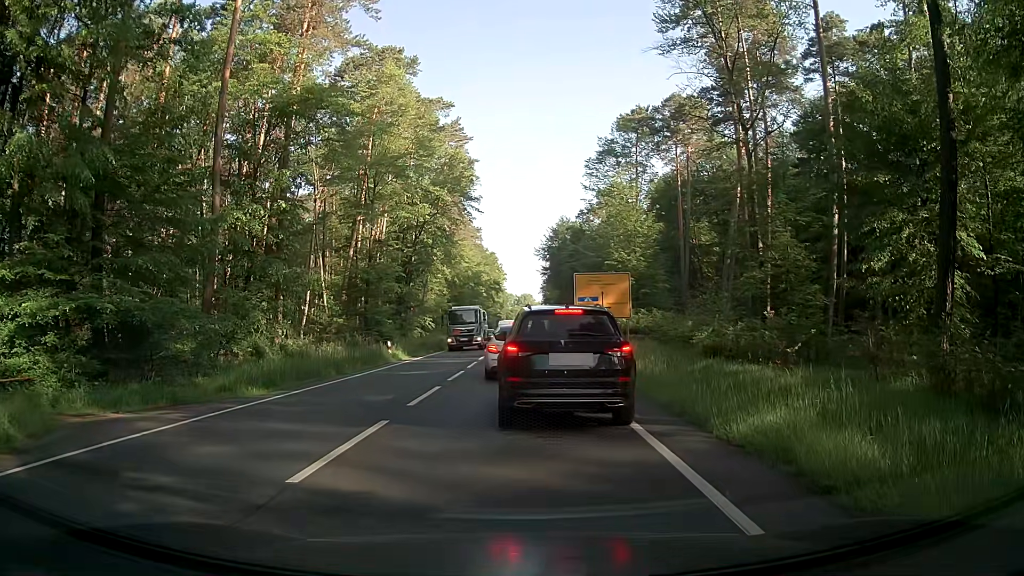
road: primary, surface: asphalt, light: Day
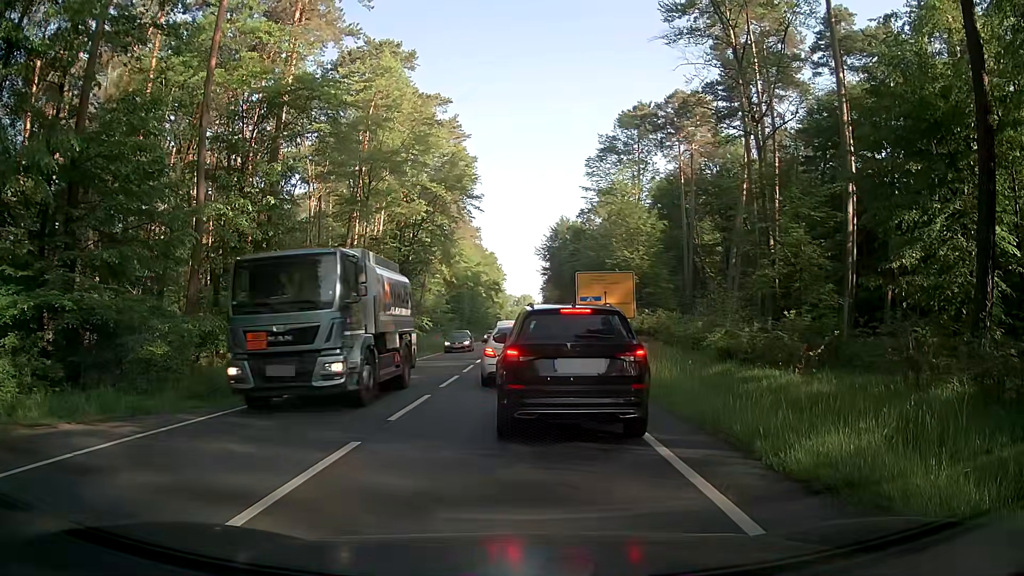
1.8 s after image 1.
(0.0, +1.8) m; 0°
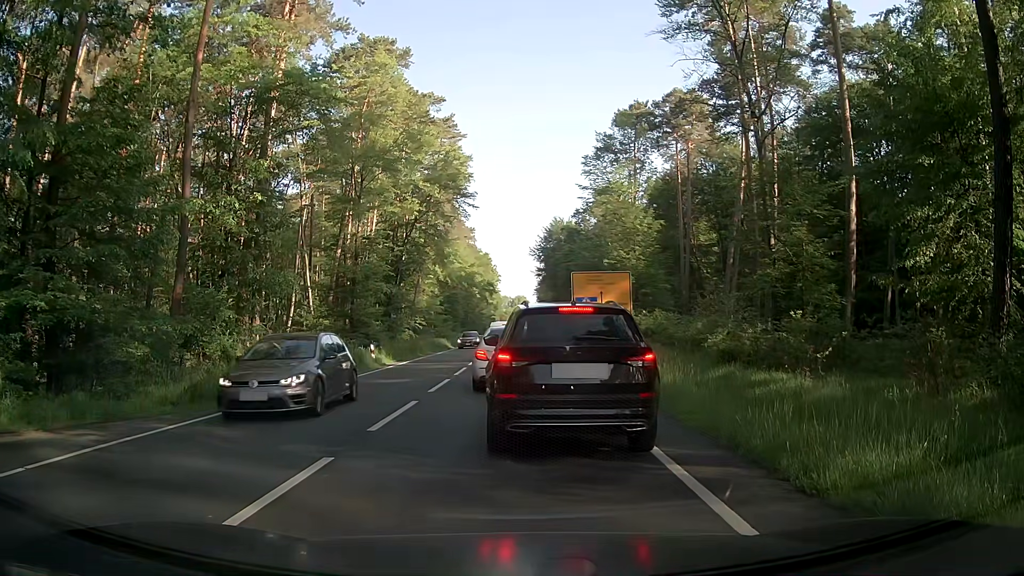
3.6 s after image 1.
(0.0, +0.9) m; 0°
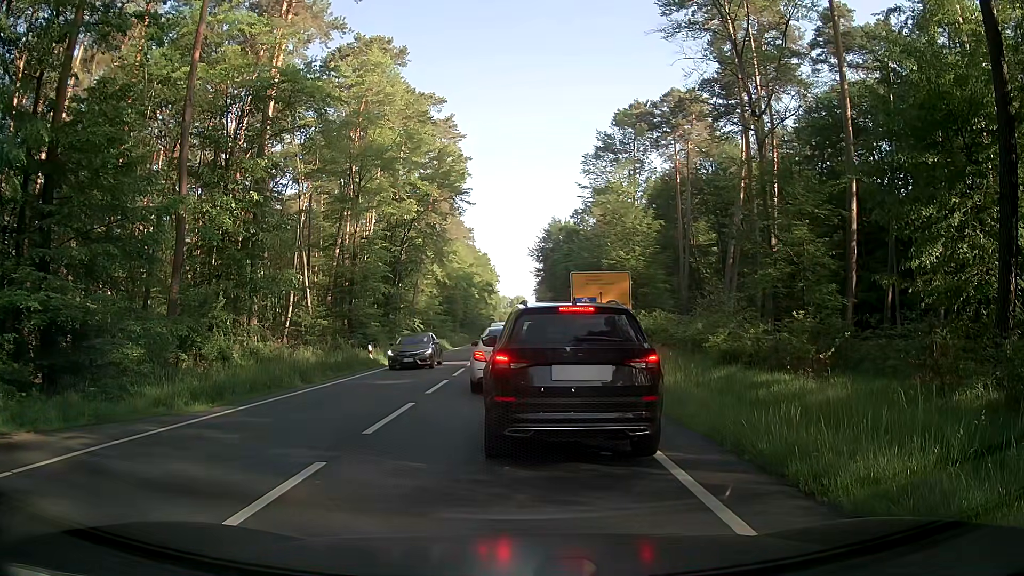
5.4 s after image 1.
(0.0, +0.3) m; 0°
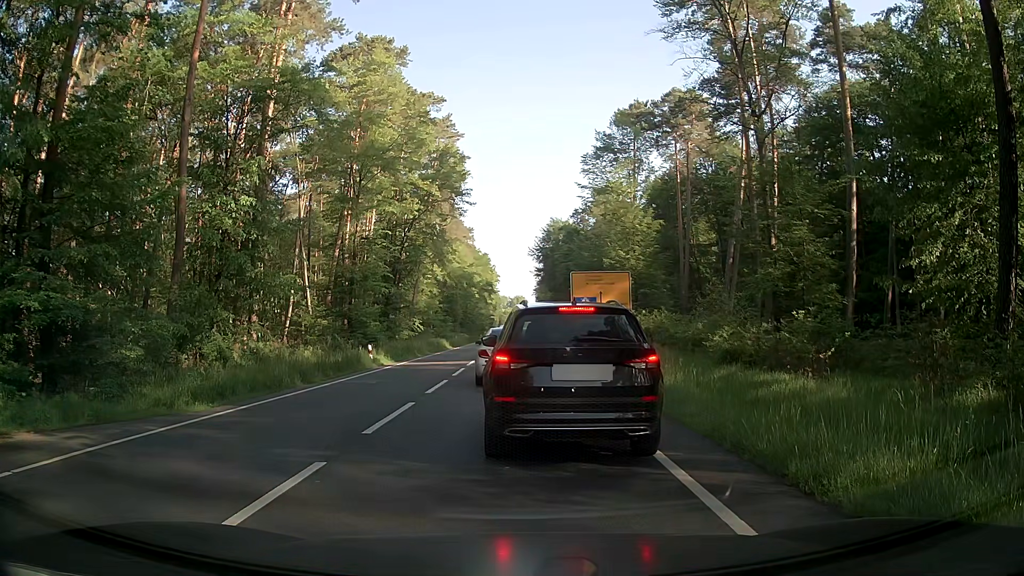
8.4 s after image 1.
(0.0, 0.0) m; 0°
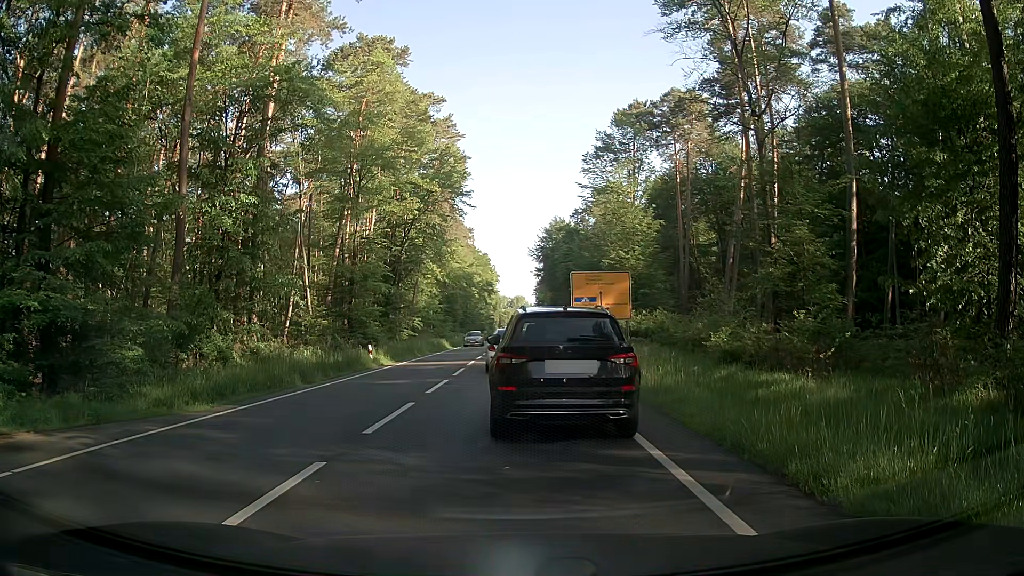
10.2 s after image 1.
(0.0, 0.0) m; 0°
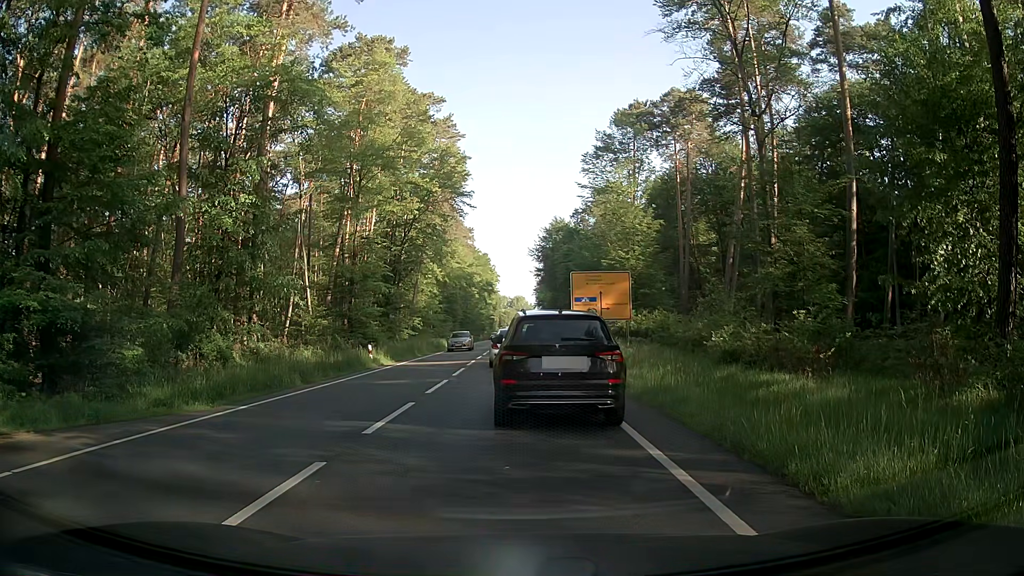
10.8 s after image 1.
(0.0, 0.0) m; 0°
